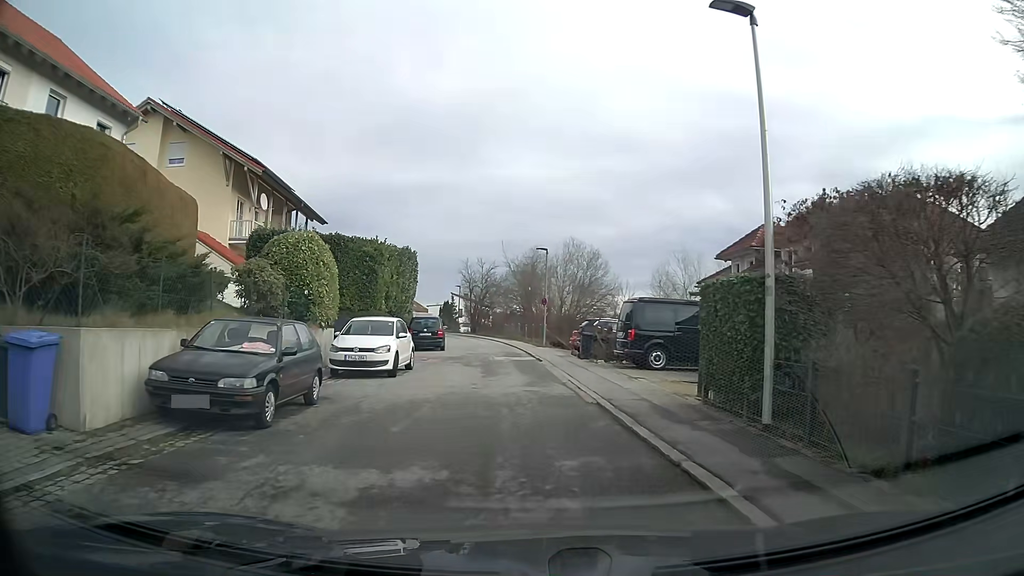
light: Day
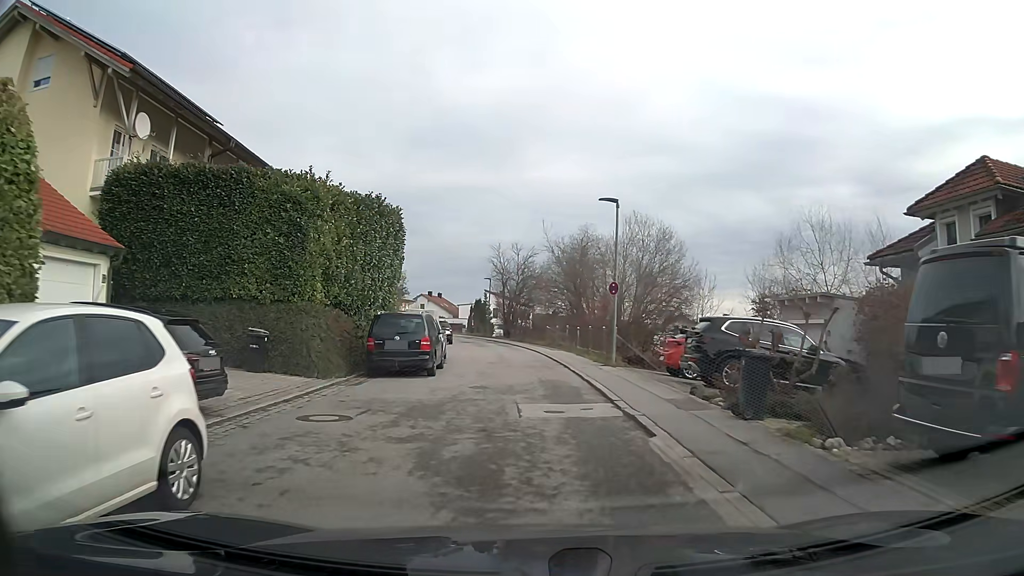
(-0.5, +14.6) m; -4°
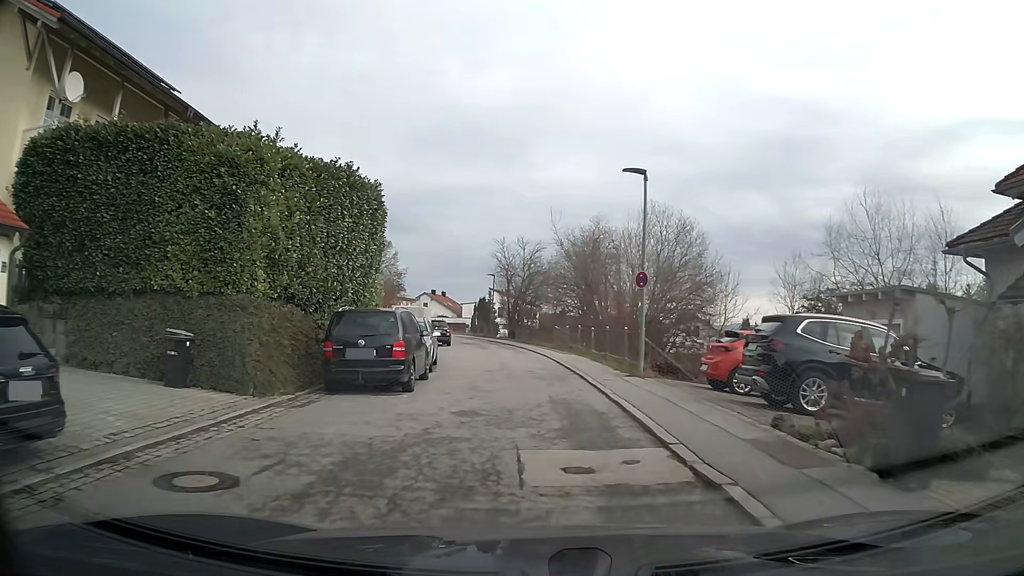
(0.0, +4.1) m; 0°
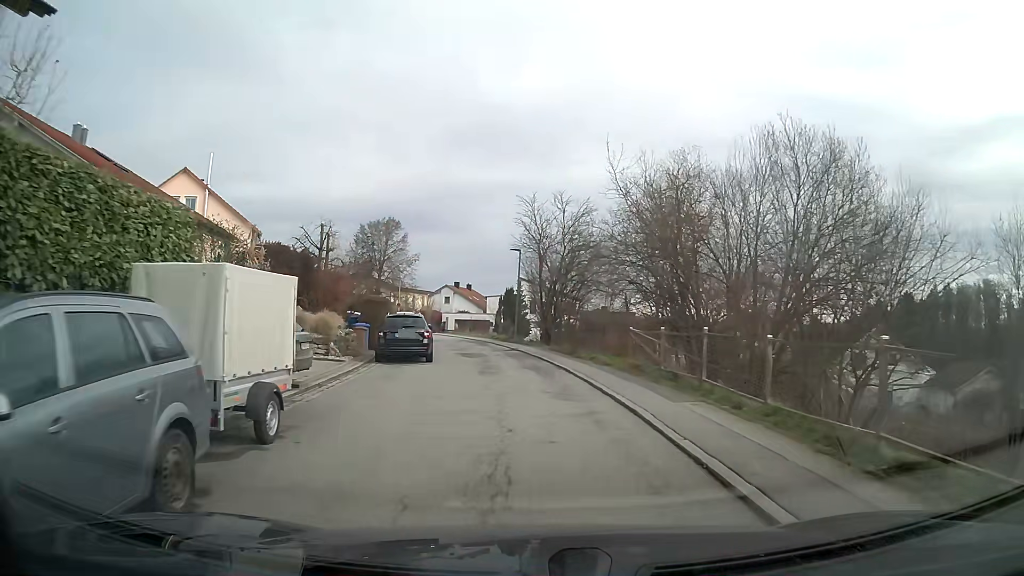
(-0.4, +17.1) m; -3°
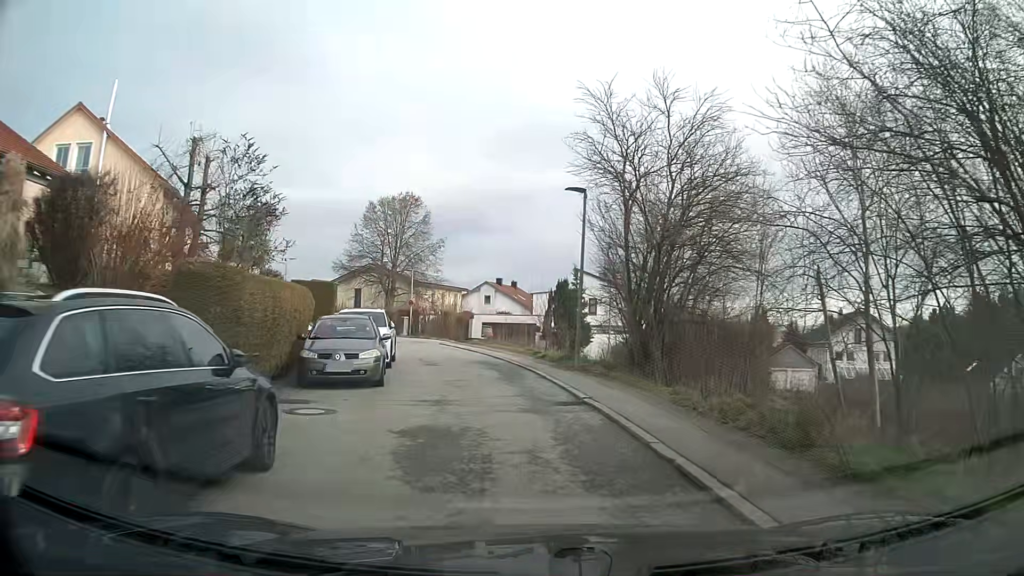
(-0.6, +17.6) m; -5°
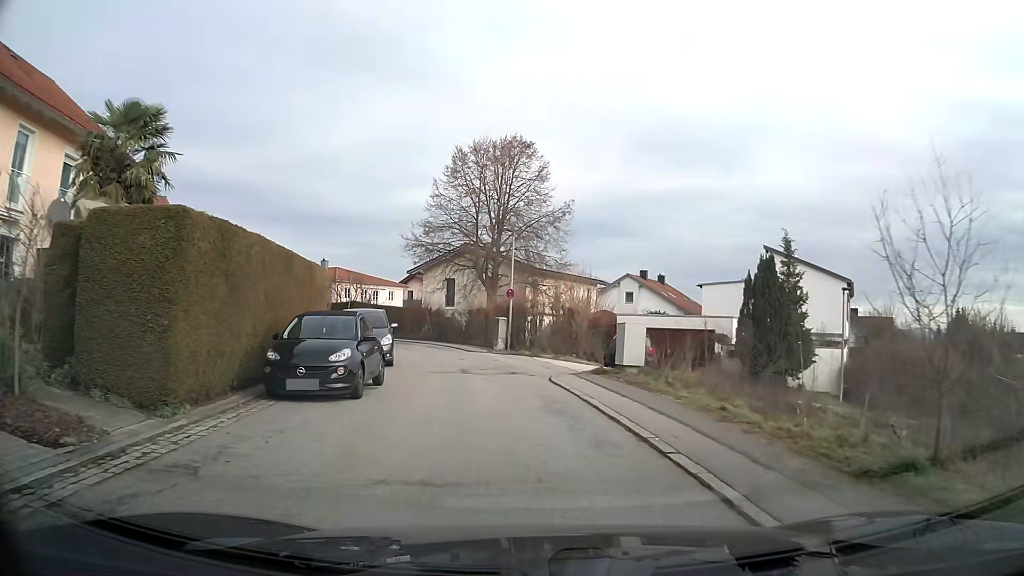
(-1.9, +19.8) m; -11°
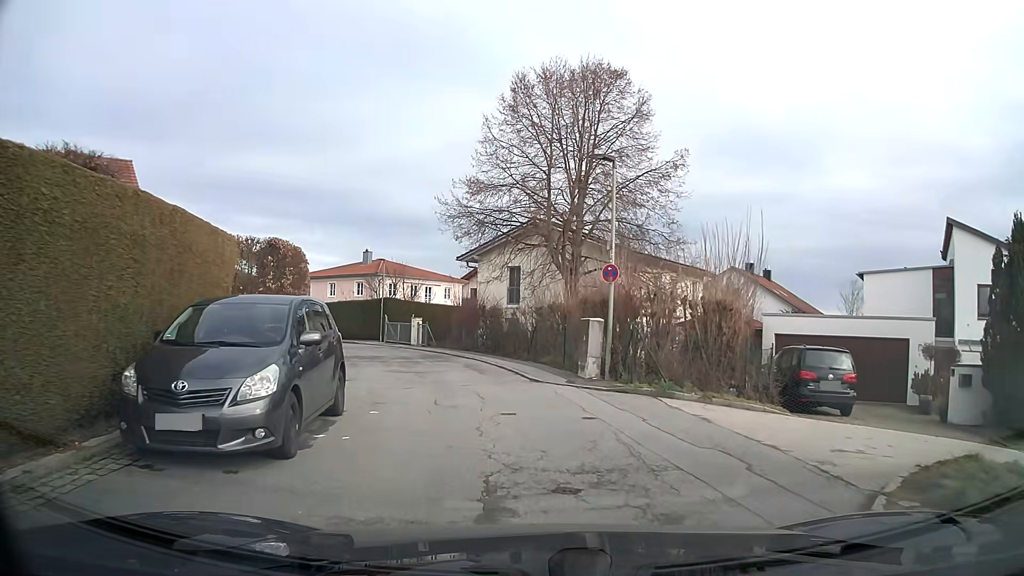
(-0.8, +12.8) m; -6°
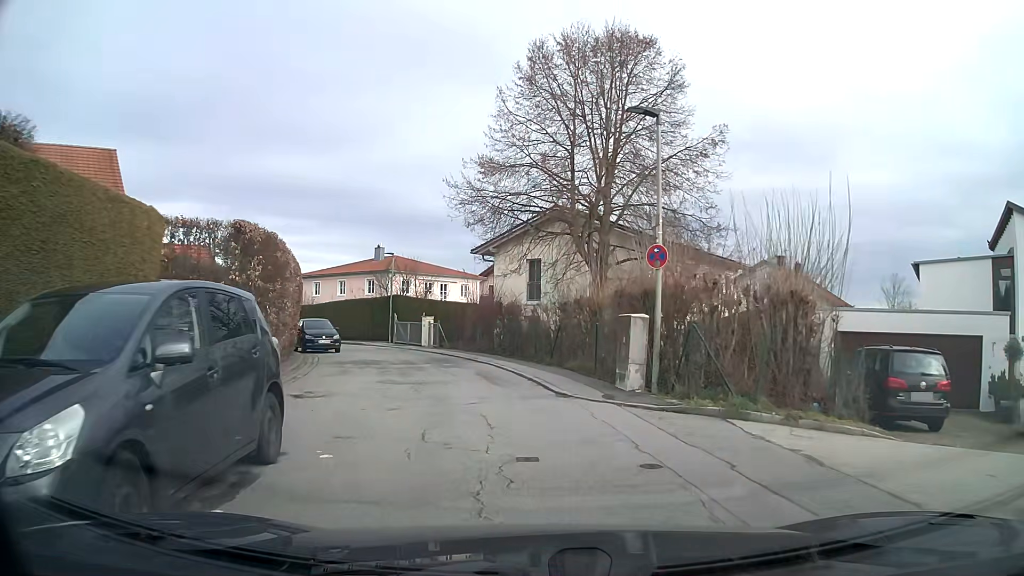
(0.0, +3.3) m; -2°
(-1, +10) (-3, +20) (-6, +29) (-11, +38) (-18, +45) (-24, +53) (-32, +60) (-41, +57) (-47, +49) (-54, +42) m
